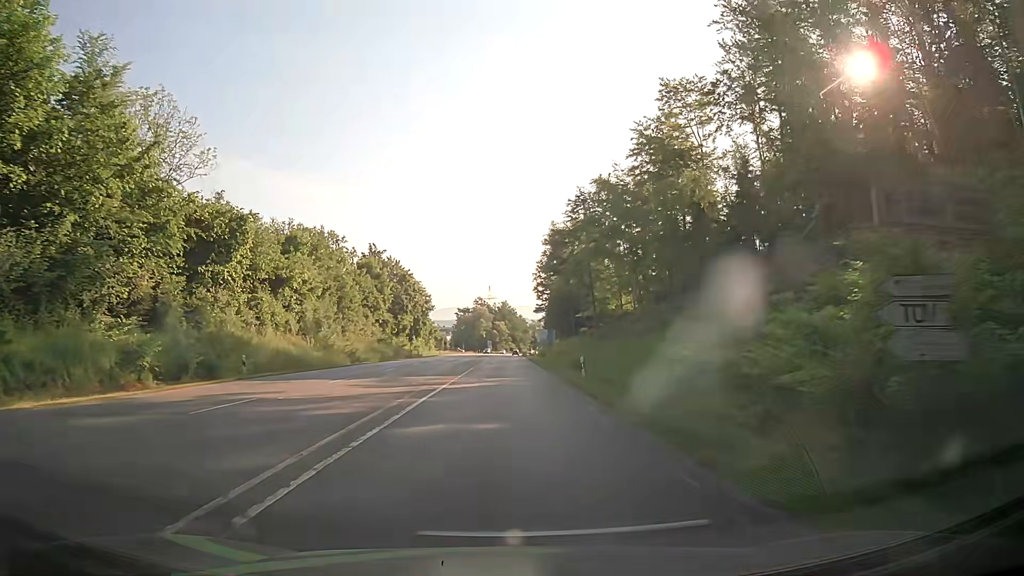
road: secondary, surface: asphalt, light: Day
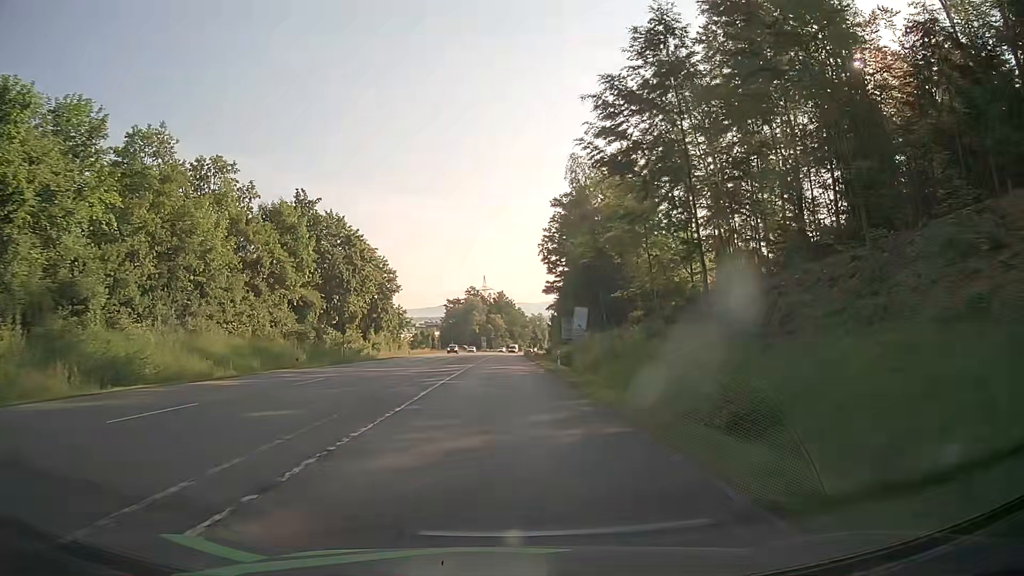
(+0.1, +36.7) m; 0°
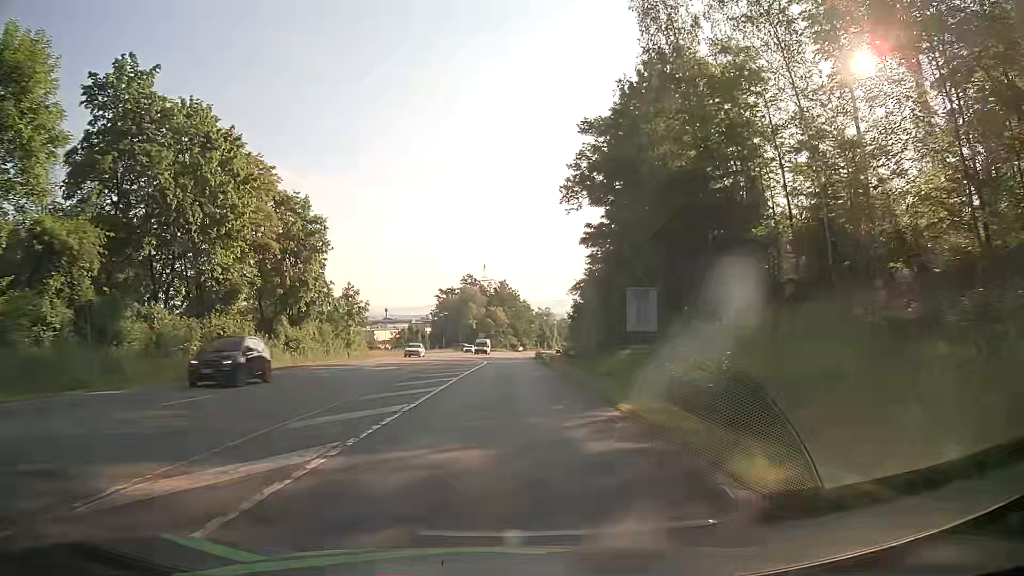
(-0.1, +36.7) m; 0°
